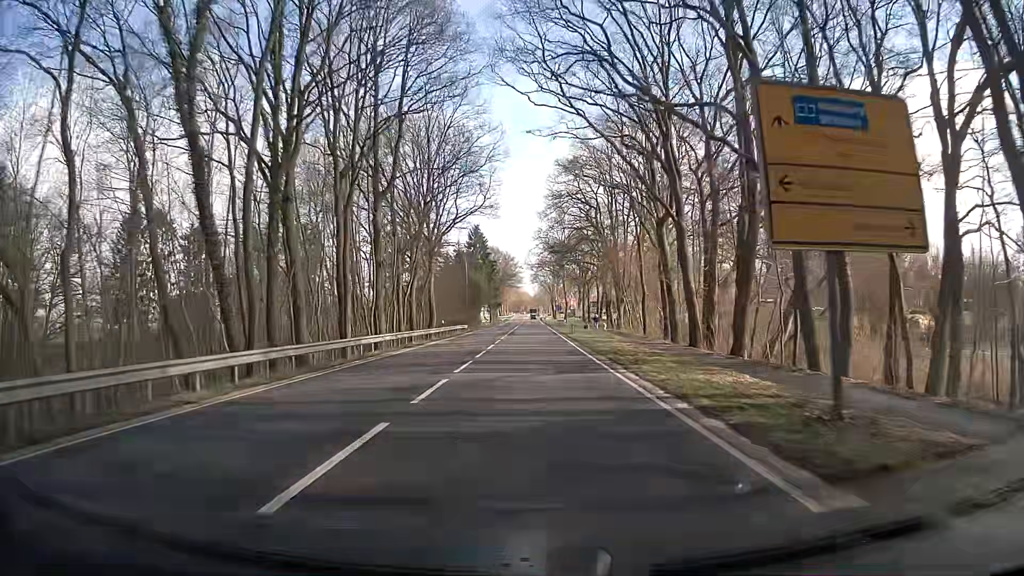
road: primary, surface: asphalt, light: Day
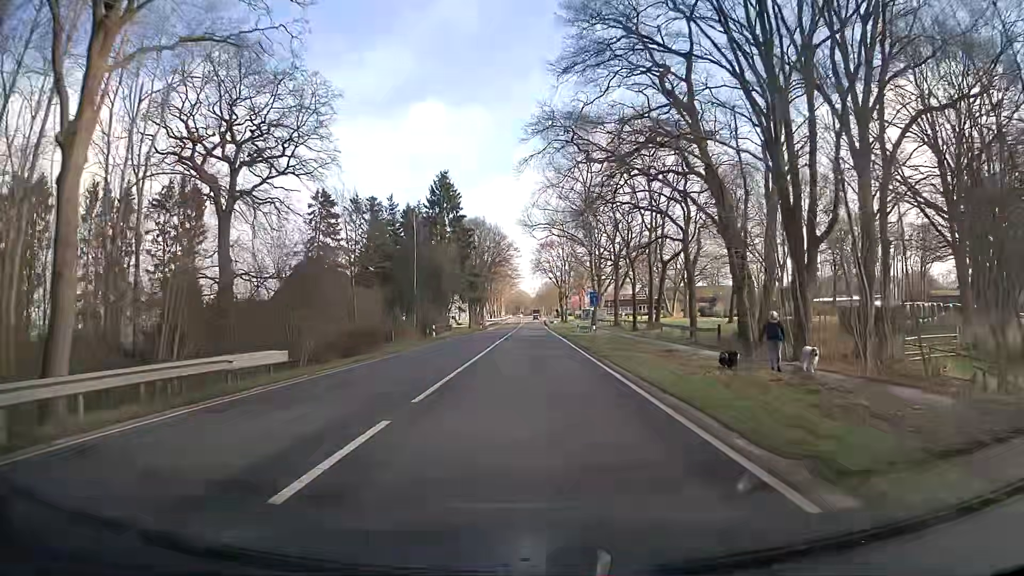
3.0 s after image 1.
(-1.2, +54.6) m; -1°
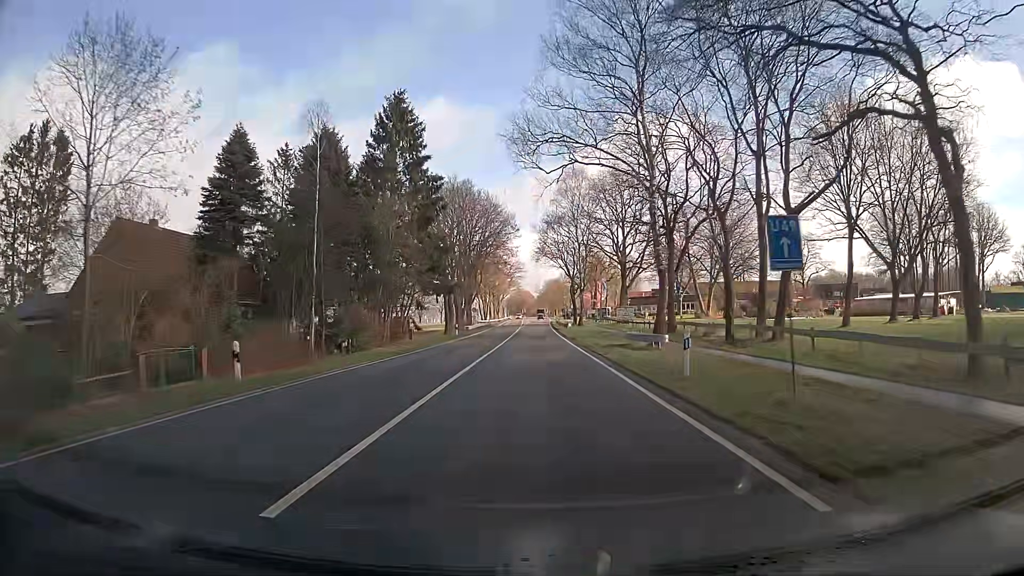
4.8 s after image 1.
(+0.1, +32.7) m; 0°
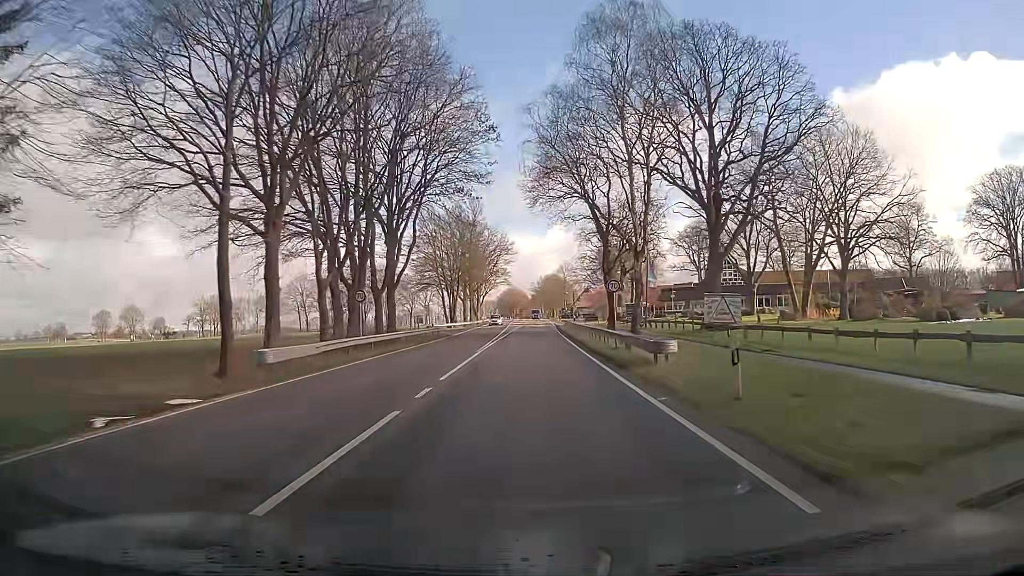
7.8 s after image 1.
(+0.6, +54.6) m; +1°
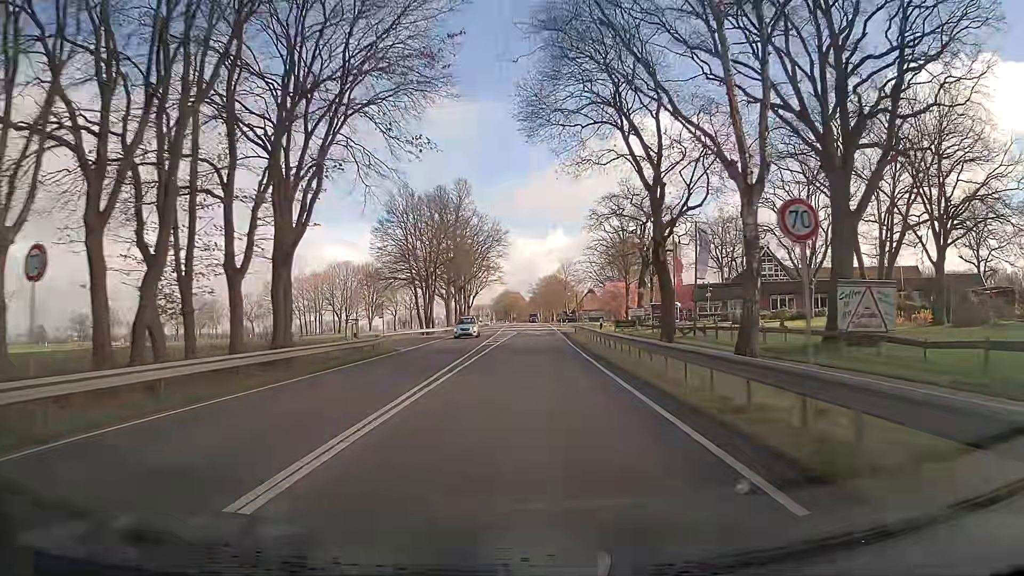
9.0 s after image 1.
(+0.1, +21.8) m; 0°
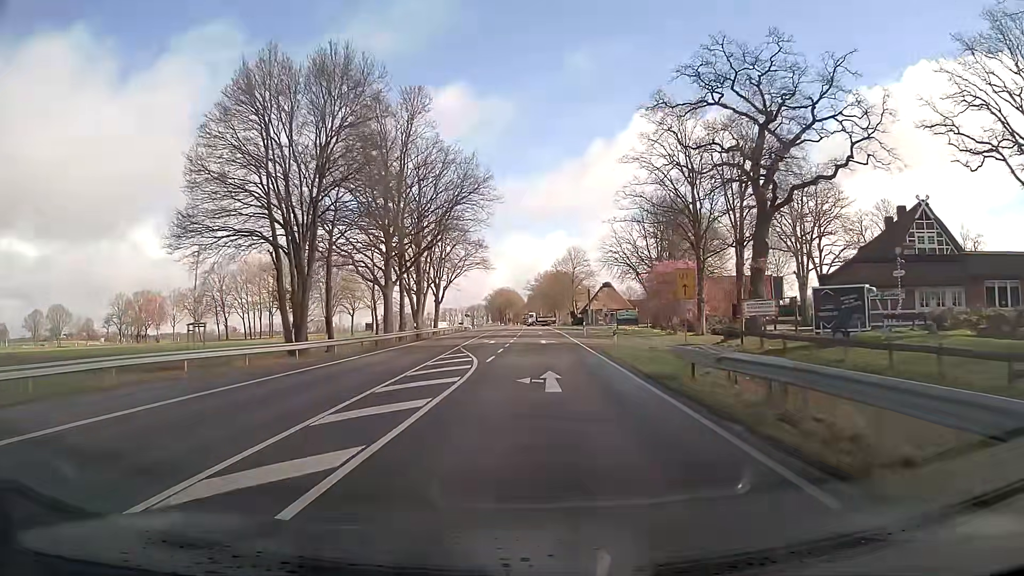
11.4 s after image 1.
(-0.1, +43.5) m; 0°
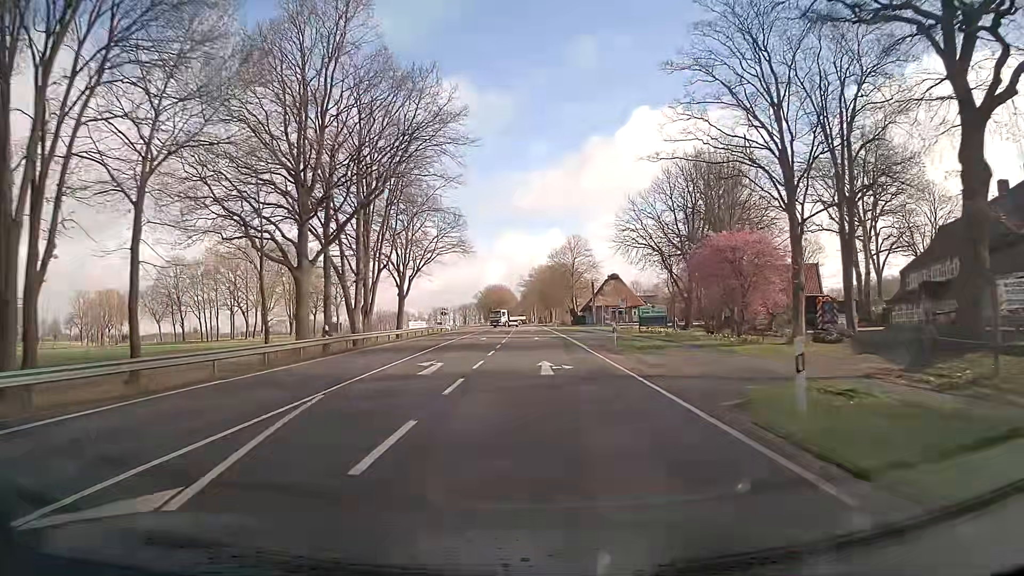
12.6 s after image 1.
(0.0, +21.8) m; 0°
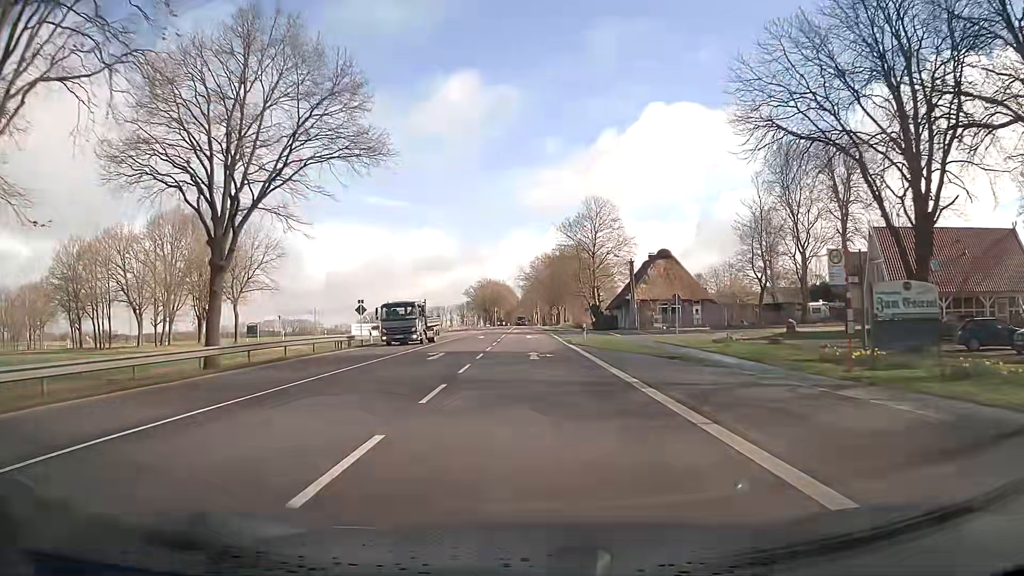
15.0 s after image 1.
(0.0, +43.7) m; 0°
(0, +10) (0, +20) (0, +30) (0, +40) (-1, +50) (-1, +60) (-1, +70) (-1, +80) (-1, +90) (-2, +100) m
